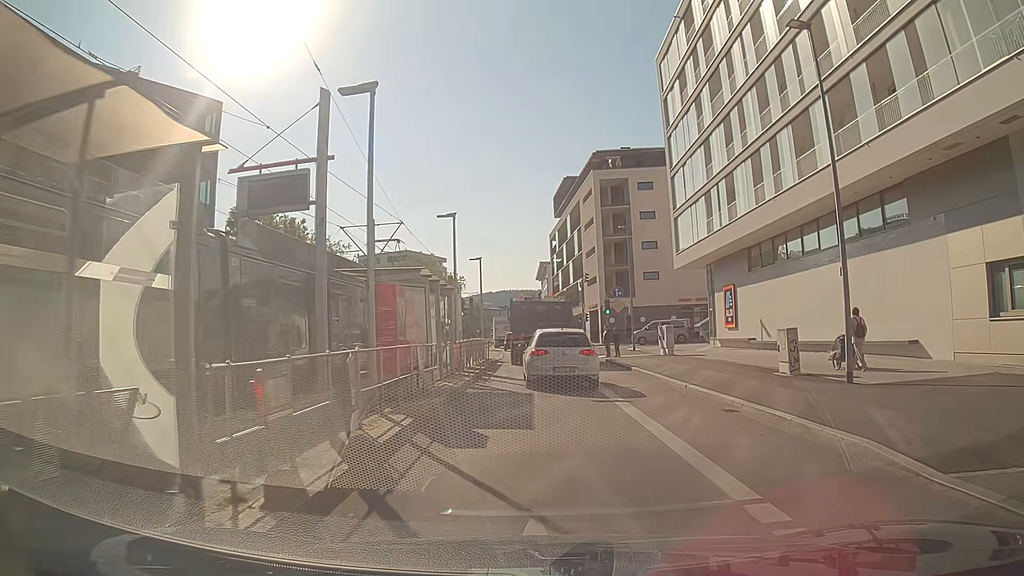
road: secondary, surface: asphalt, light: Day
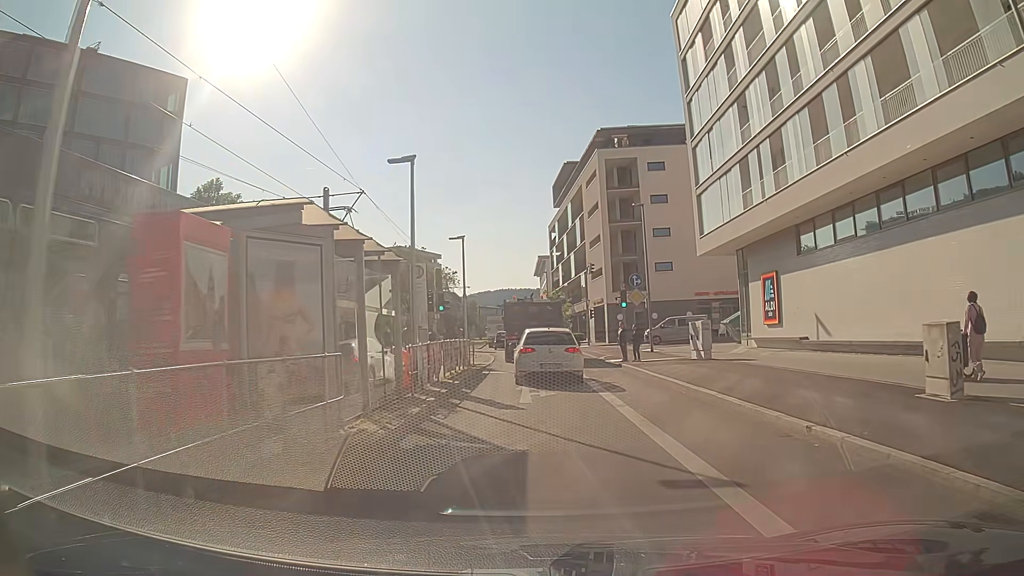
(+0.1, +7.5) m; +1°
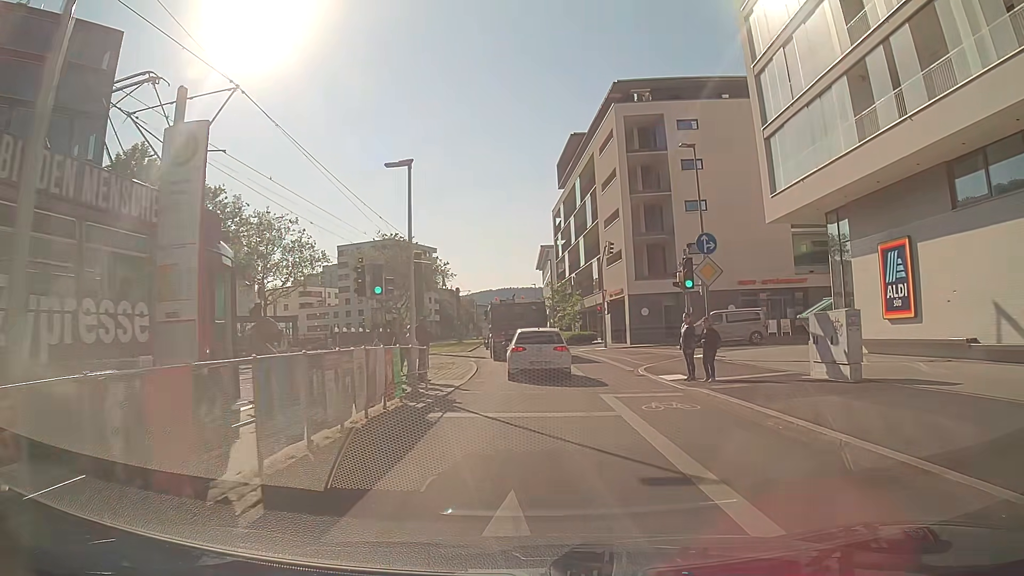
(0.0, +12.3) m; 0°
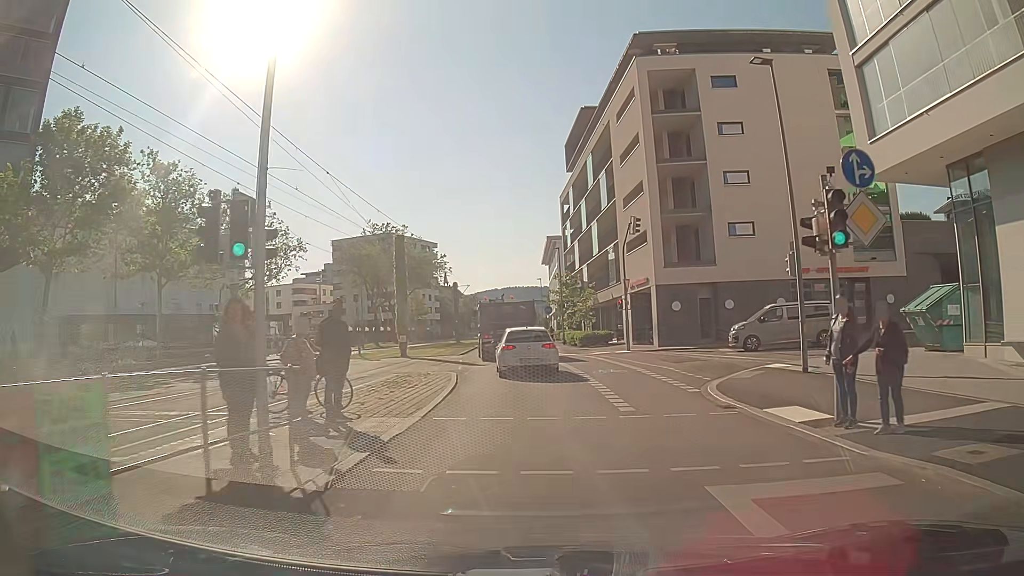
(-0.1, +8.7) m; -1°
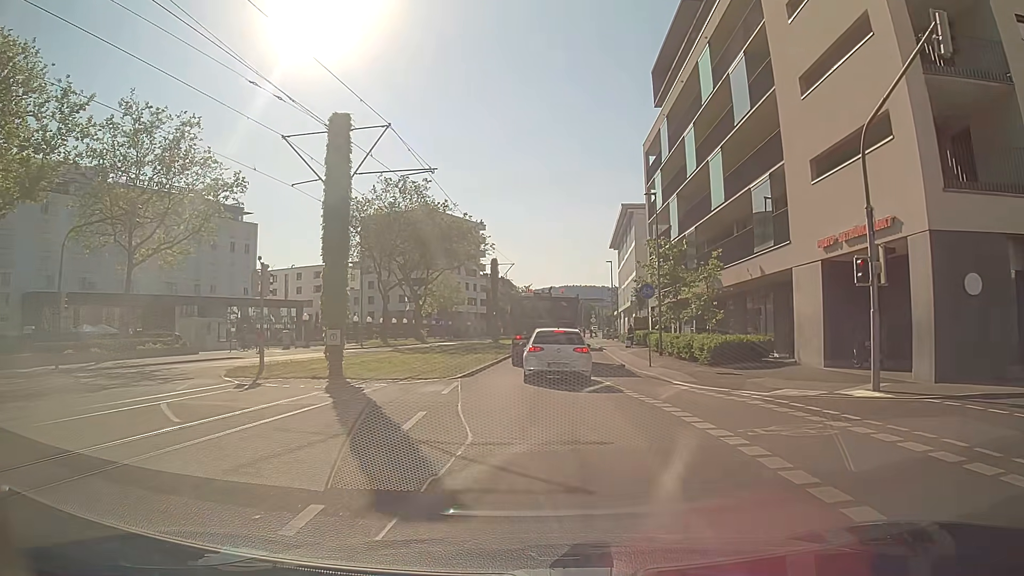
(-0.7, +23.3) m; -4°
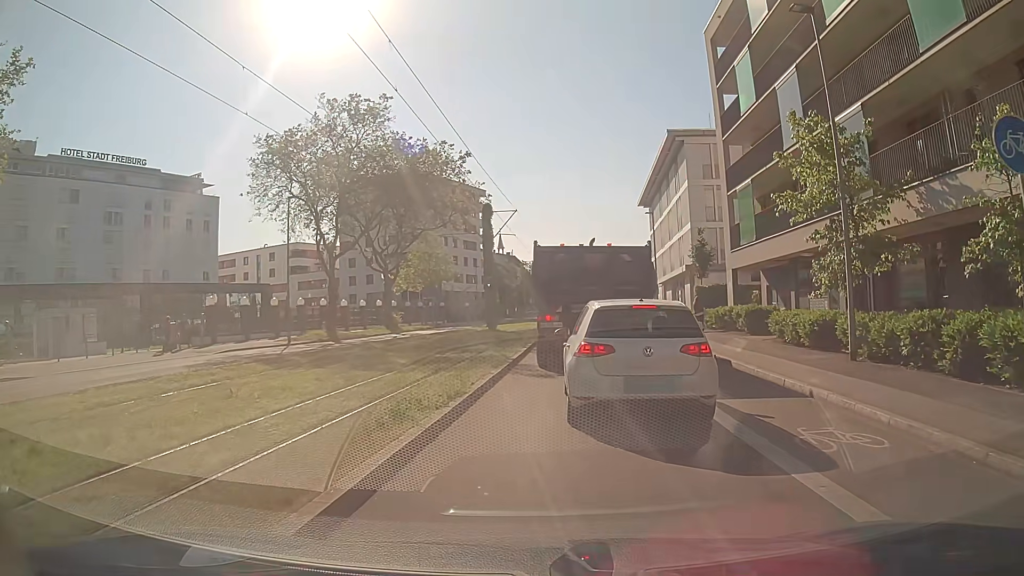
(-0.6, +19.4) m; -3°
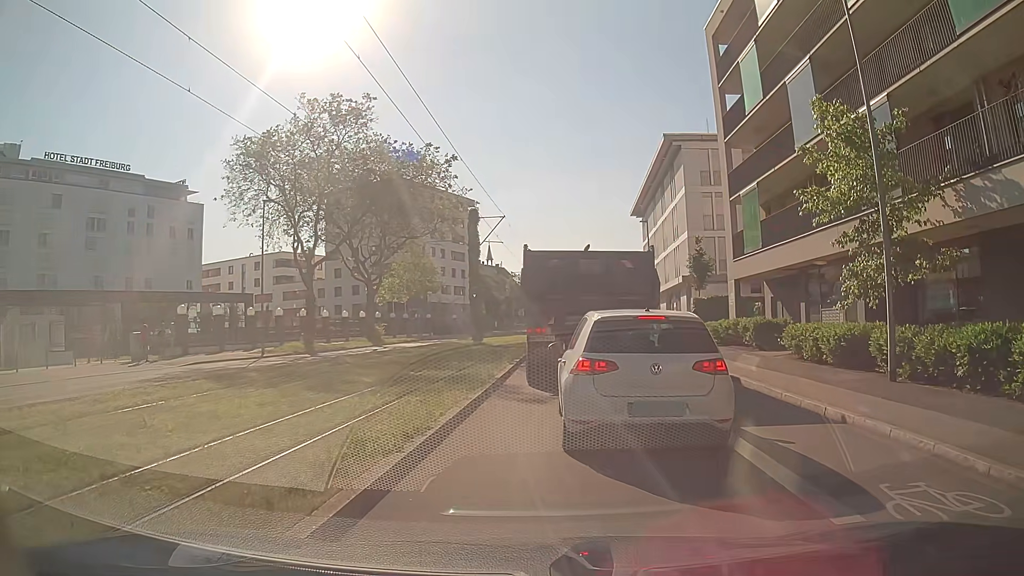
(0.0, +2.2) m; +2°
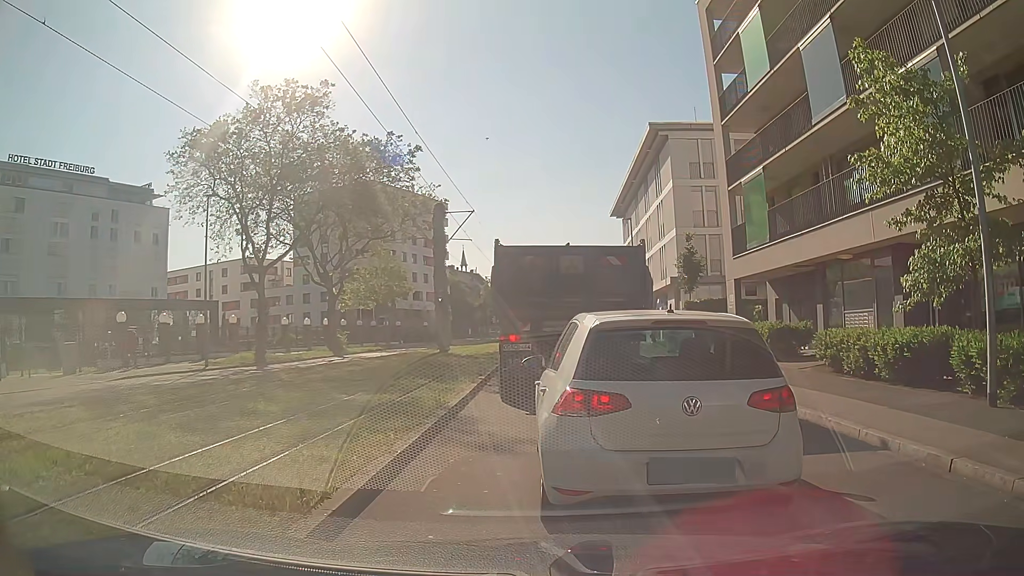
(+0.1, +3.7) m; +3°
(0, +10) (0, +20) (0, +30) (0, +40) (0, +50) (0, +60) (+1, +70) (+2, +80) (+2, +90) (+3, +100) m
